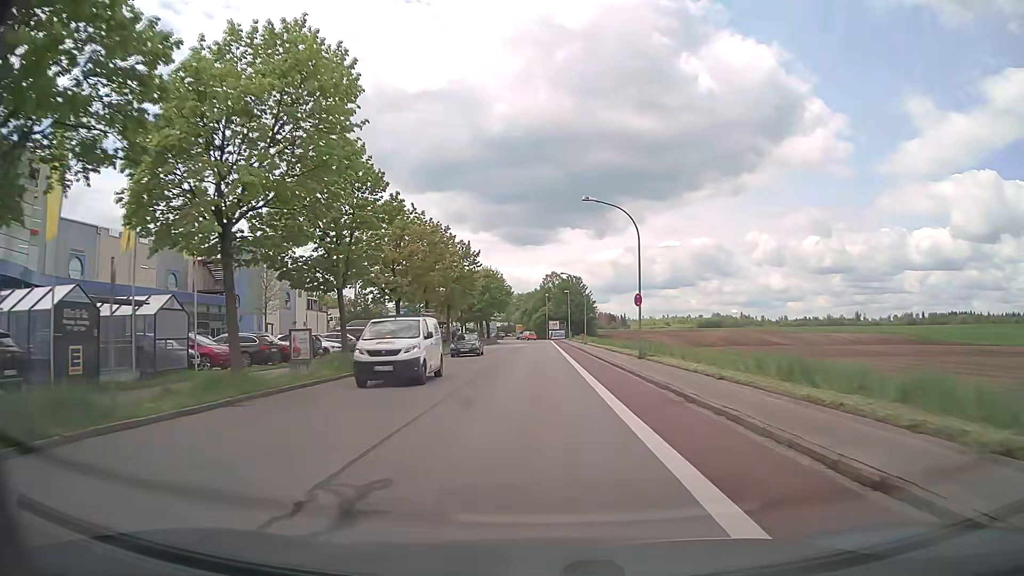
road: tertiary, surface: asphalt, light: Day
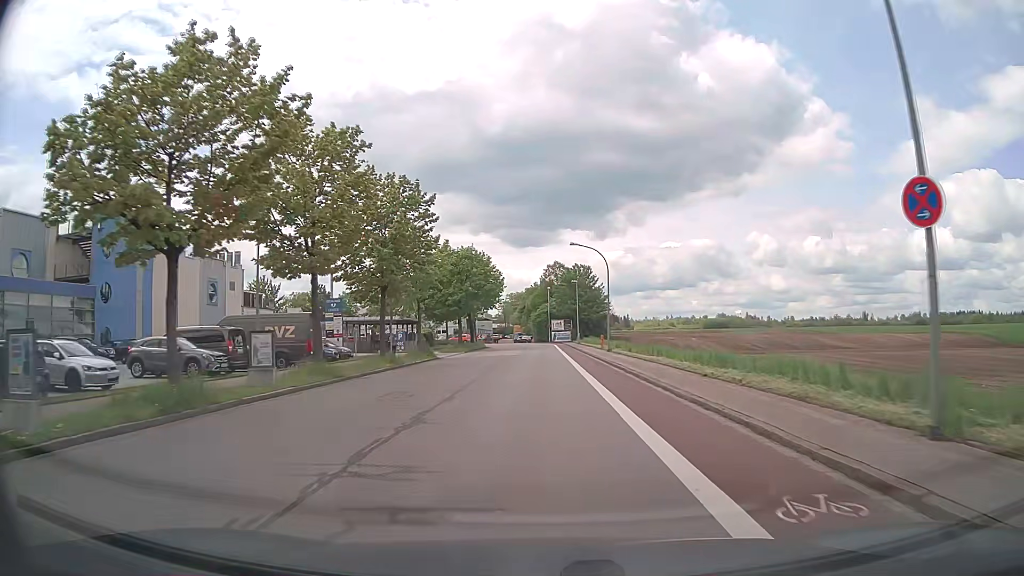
(0.0, +23.3) m; 0°
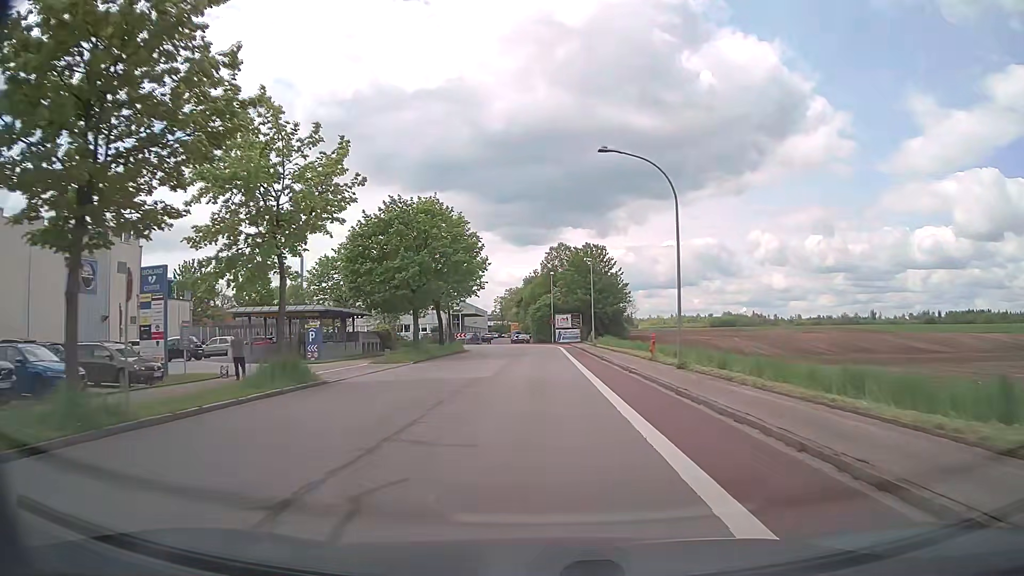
(0.0, +23.3) m; 0°
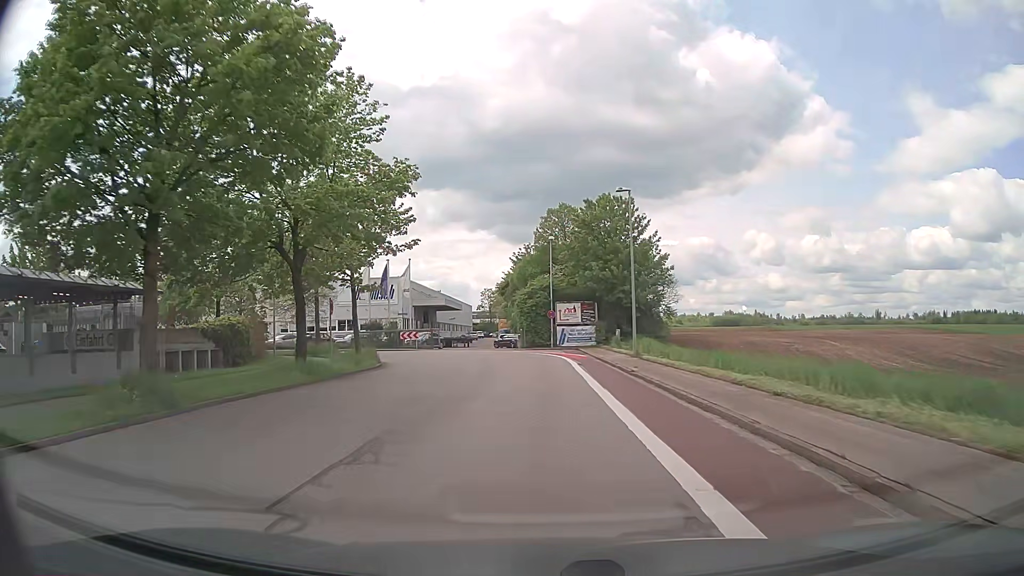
(+0.1, +29.4) m; +1°
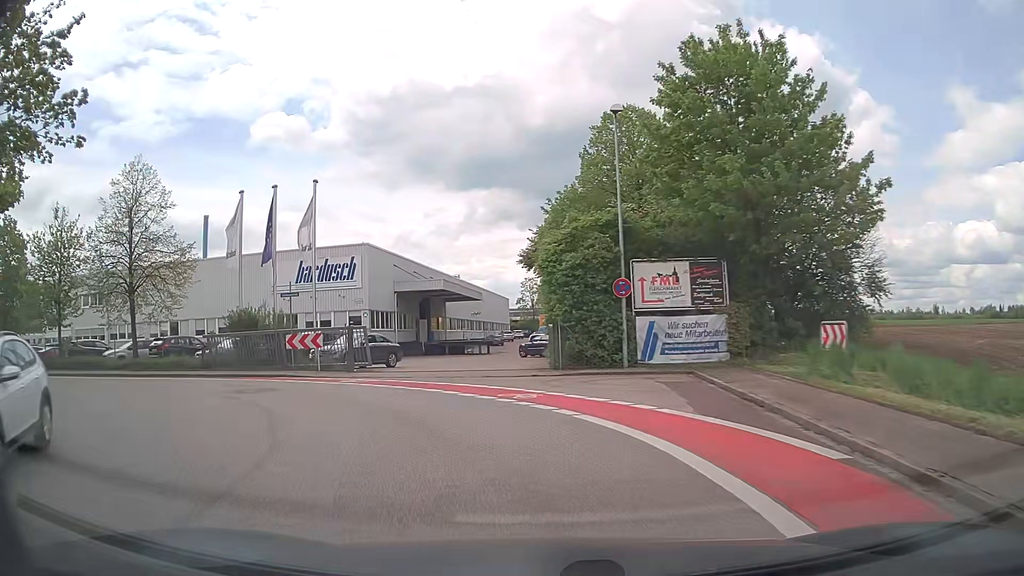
(-0.2, +29.9) m; -4°
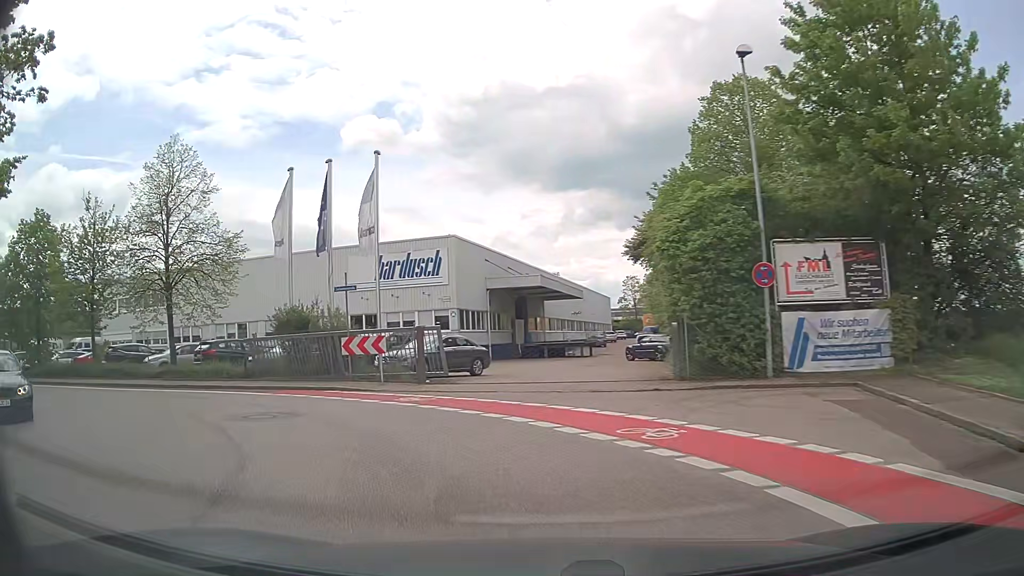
(-0.3, +4.8) m; -7°
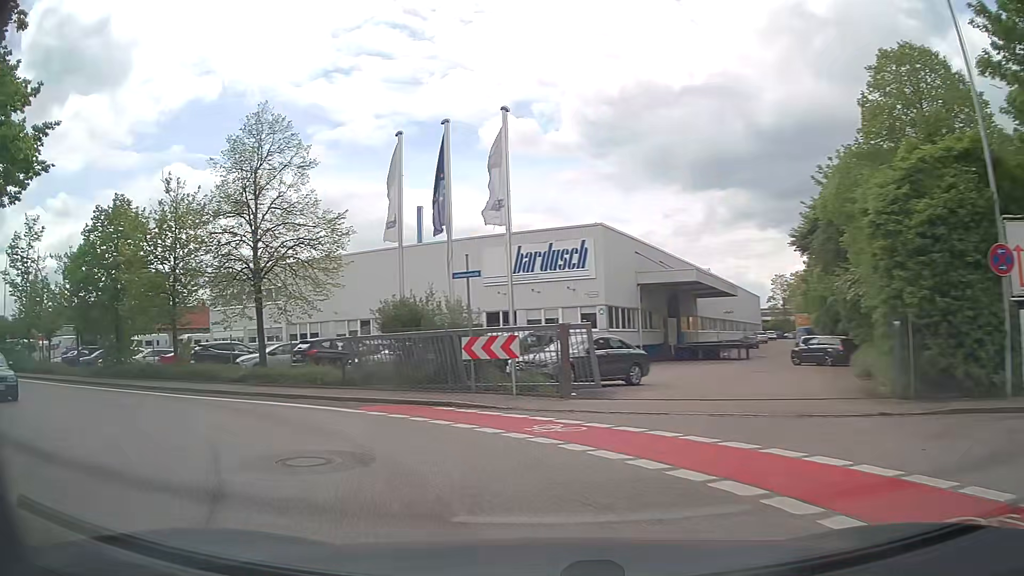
(-0.5, +4.4) m; -12°
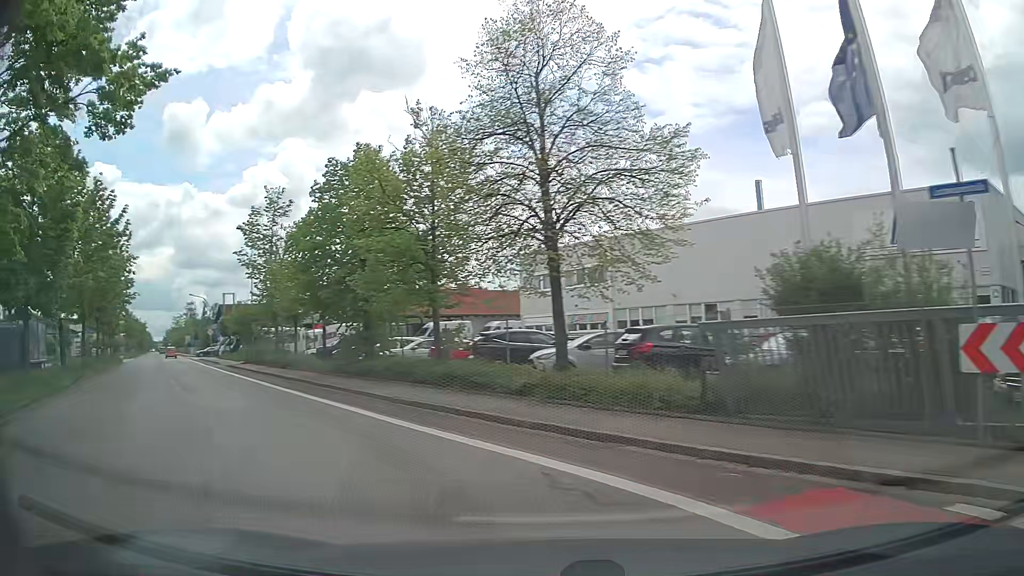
(-2.1, +8.5) m; -27°
(-3, +10) (-8, +18) (-14, +26) (-20, +34) (-26, +42) (-32, +50) (-38, +58) (-44, +66) (-47, +75) (-45, +85) m
